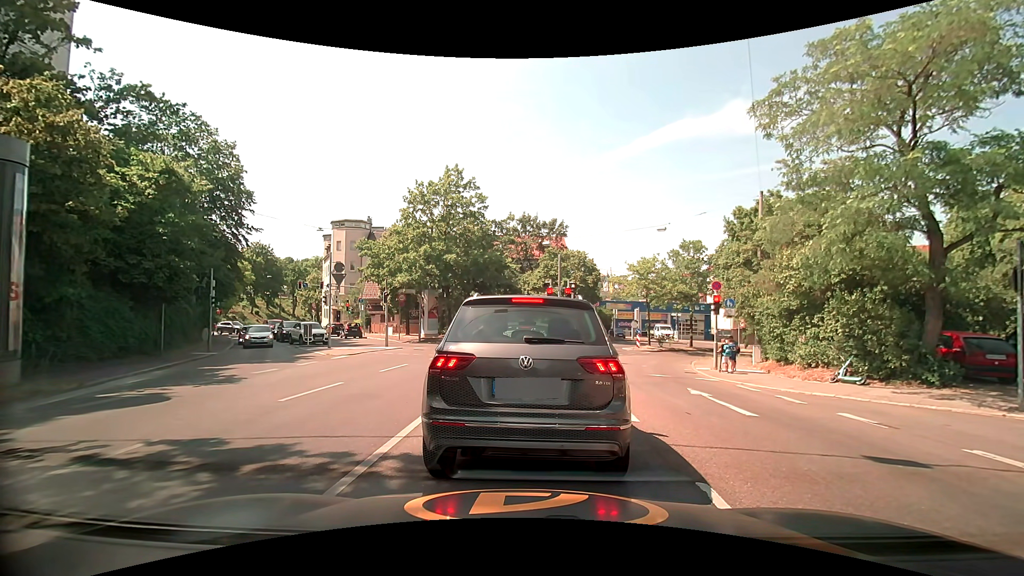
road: secondary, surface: asphalt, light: Day
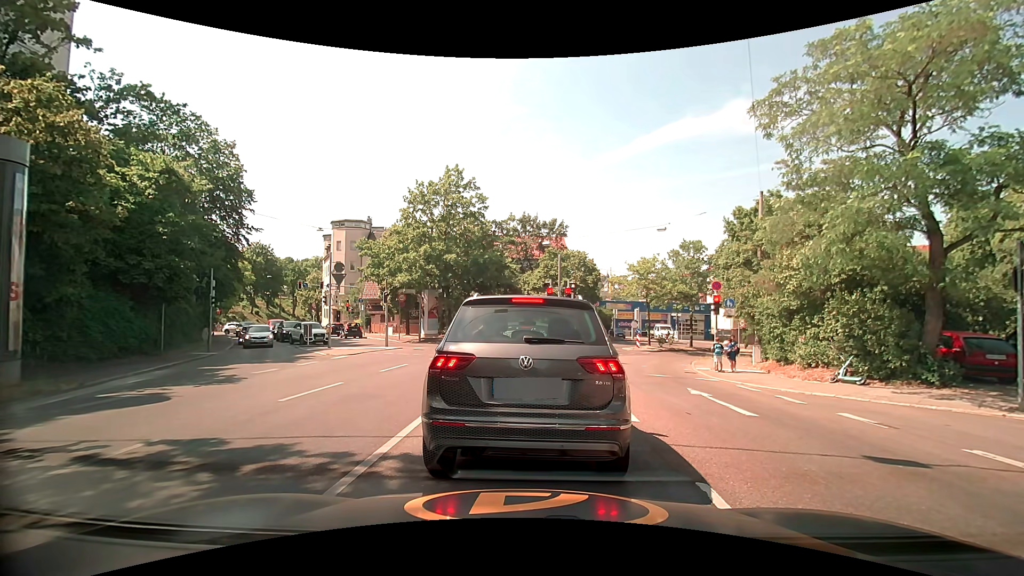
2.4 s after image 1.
(0.0, 0.0) m; 0°
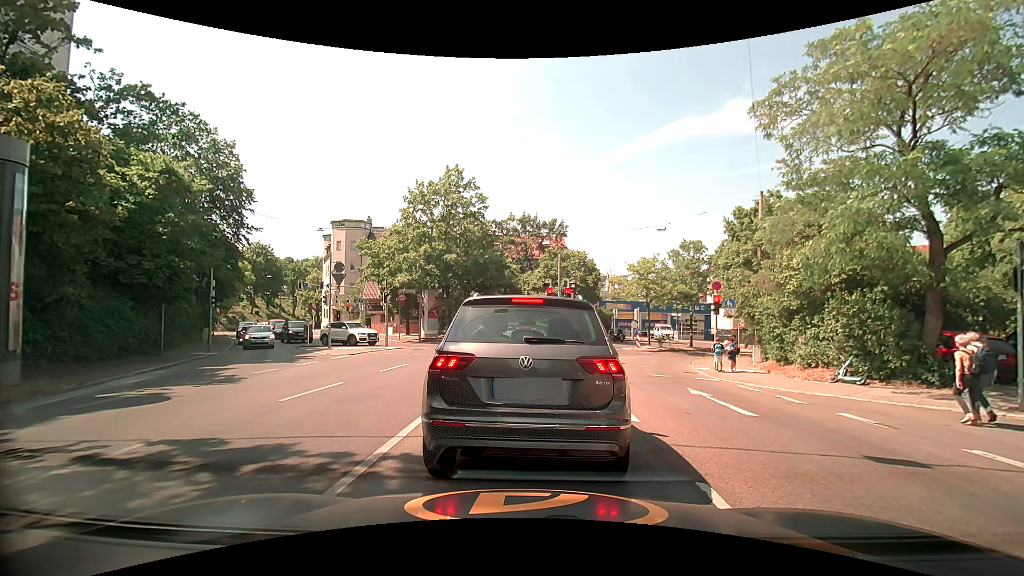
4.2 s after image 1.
(0.0, 0.0) m; 0°
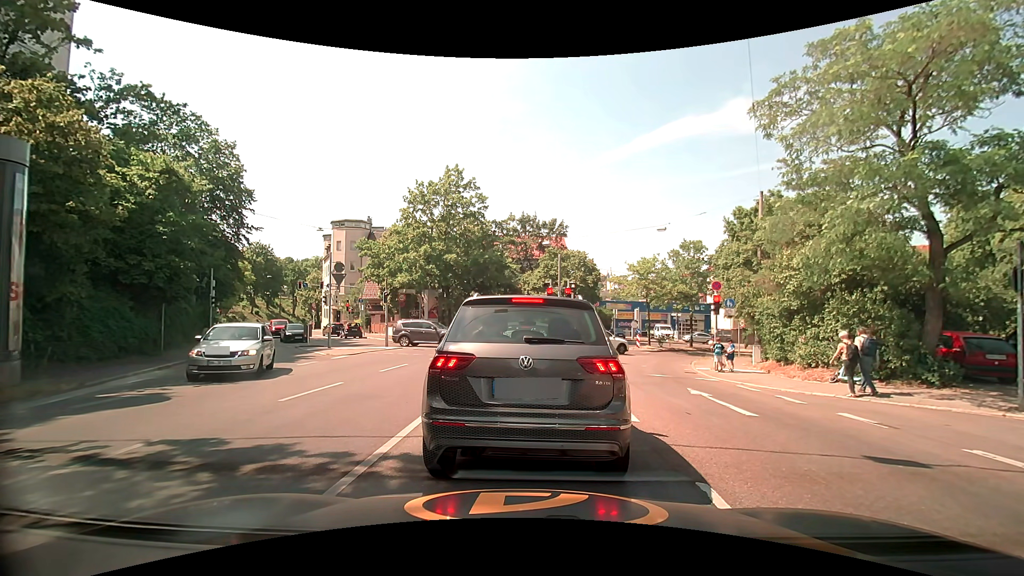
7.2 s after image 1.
(0.0, 0.0) m; 0°
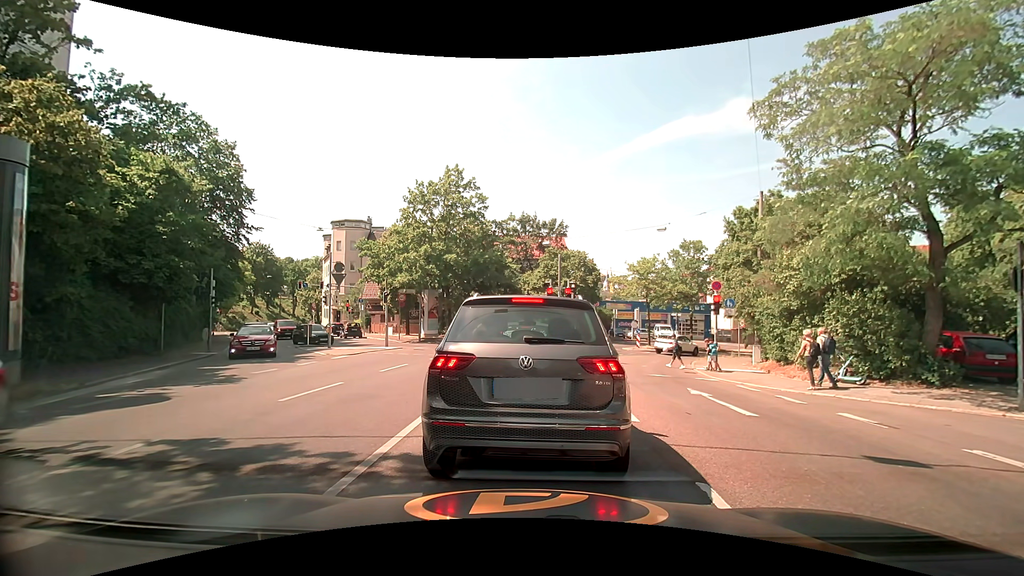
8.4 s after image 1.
(0.0, 0.0) m; 0°
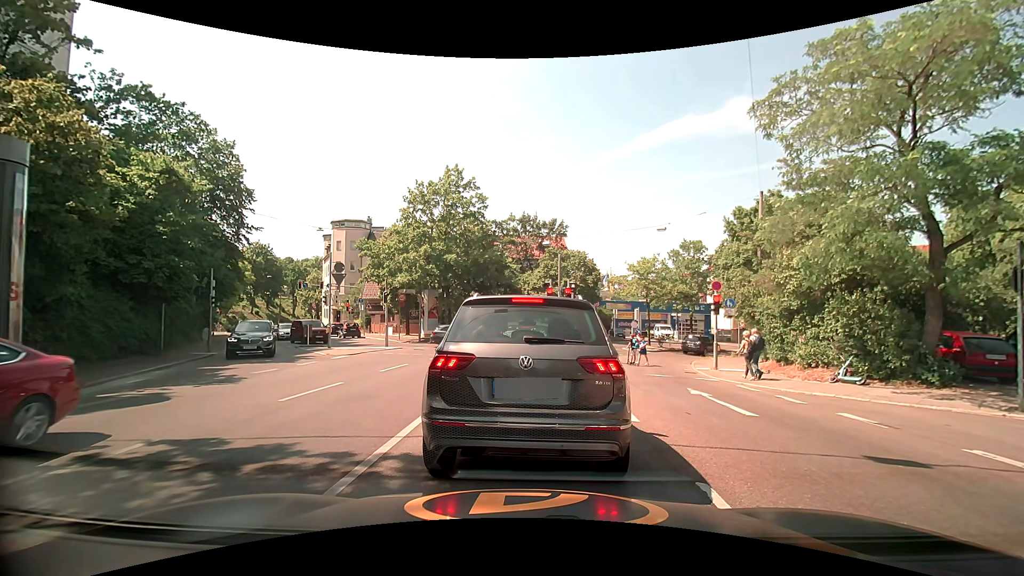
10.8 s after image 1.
(0.0, 0.0) m; 0°
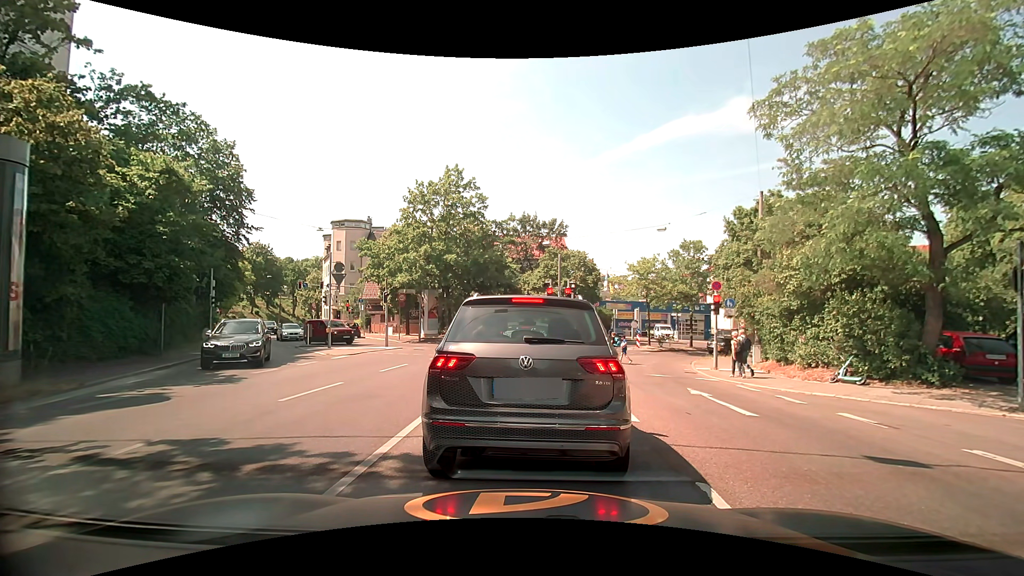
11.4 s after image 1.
(0.0, 0.0) m; 0°
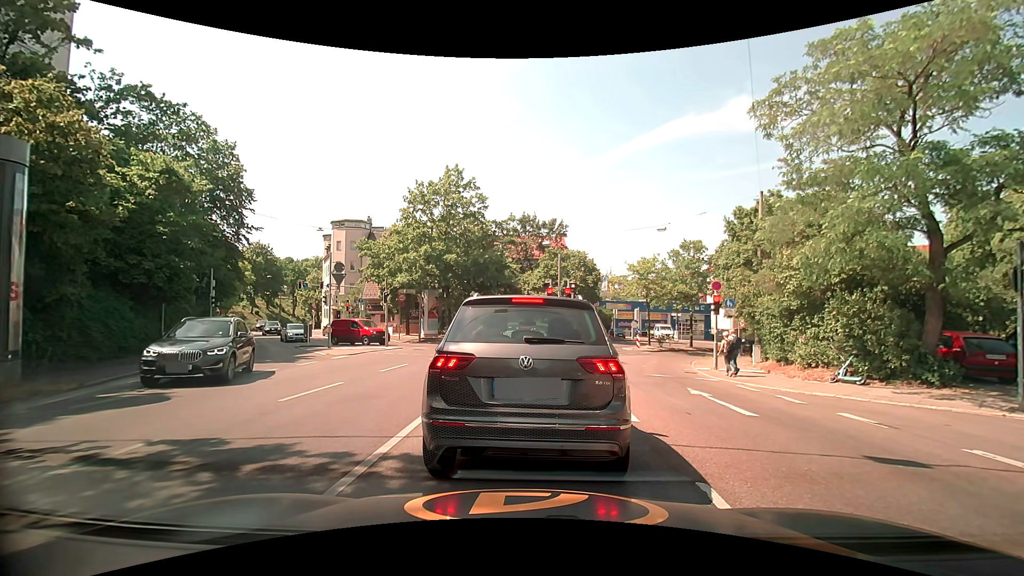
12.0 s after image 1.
(0.0, 0.0) m; 0°
